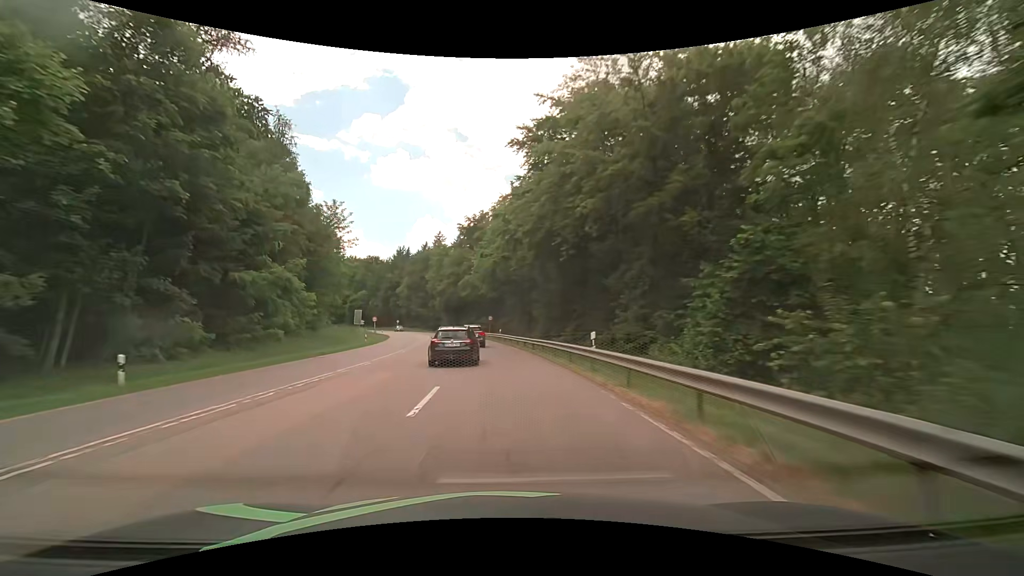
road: secondary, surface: asphalt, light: Day
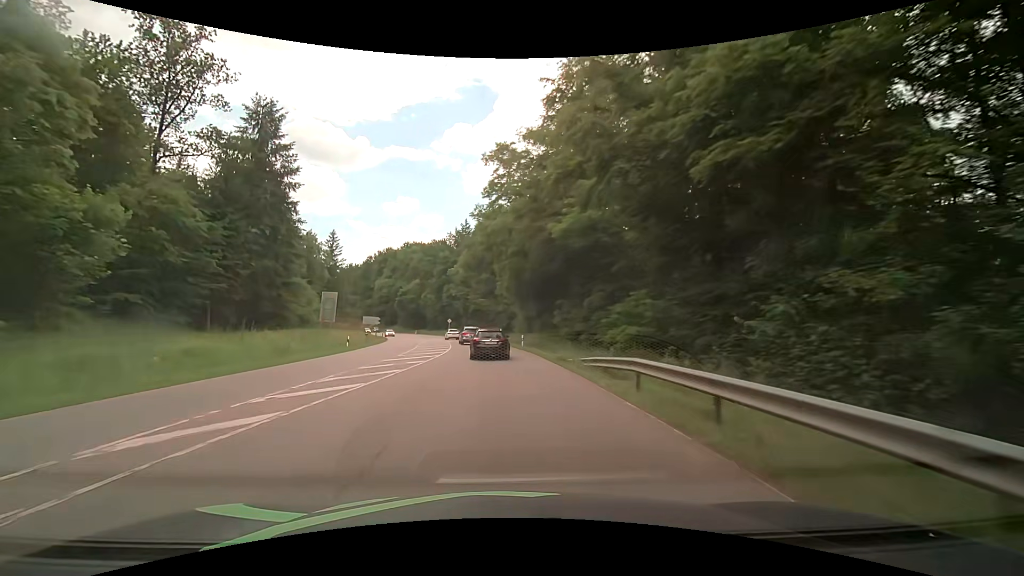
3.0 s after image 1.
(-6.1, +64.0) m; -10°
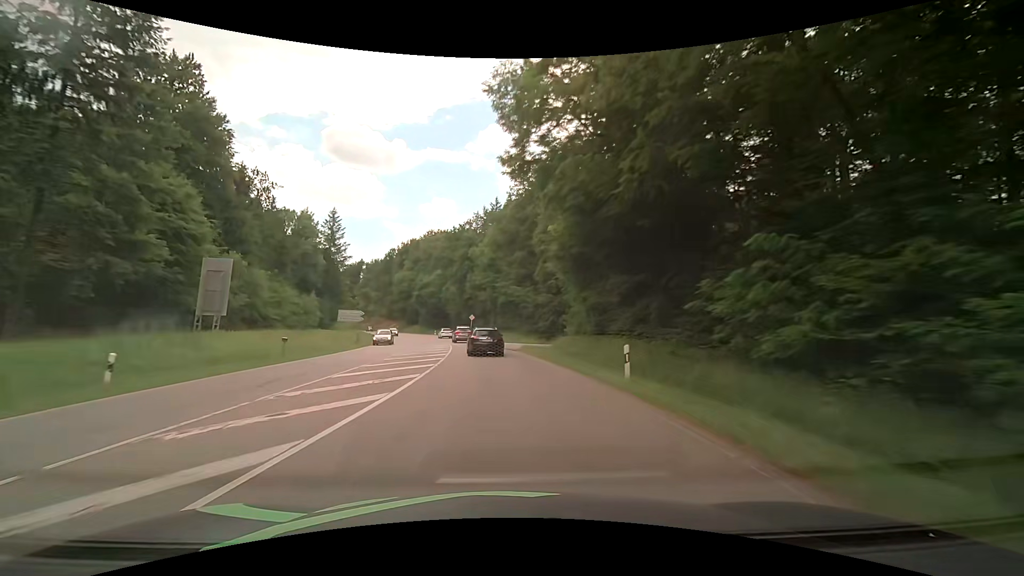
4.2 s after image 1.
(-1.0, +26.1) m; -4°
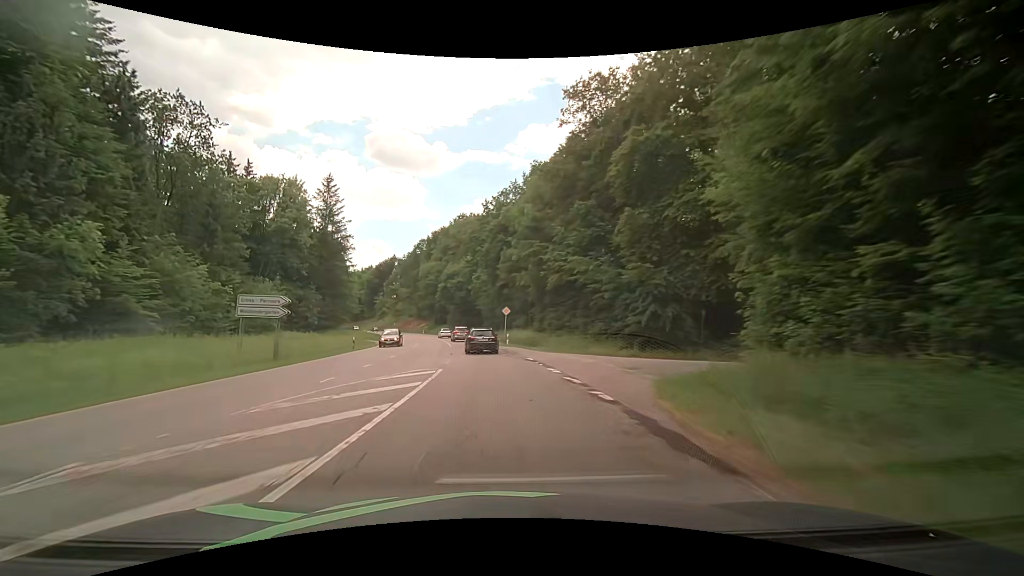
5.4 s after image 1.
(-1.1, +26.4) m; -5°
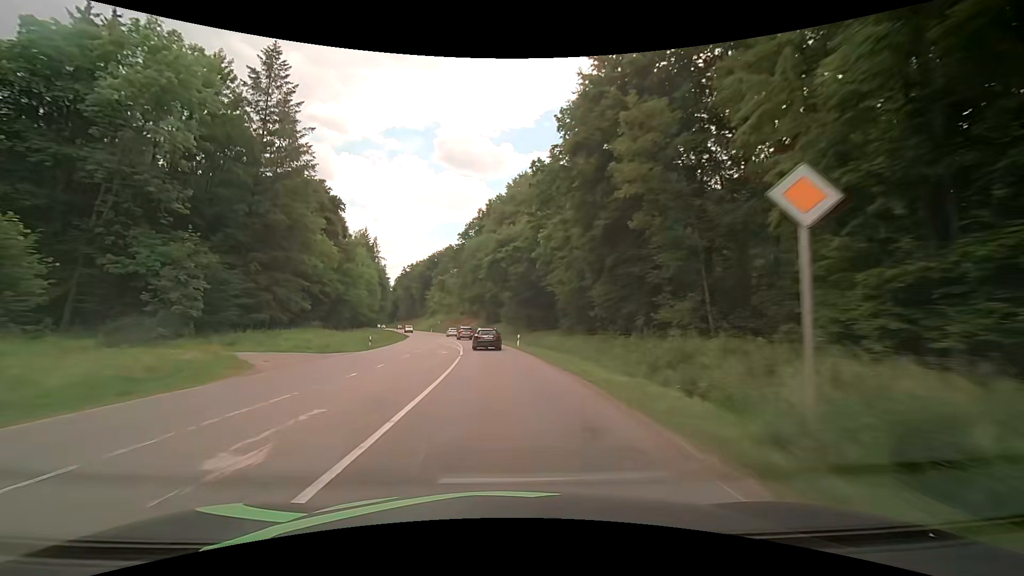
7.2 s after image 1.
(-2.9, +40.4) m; -8°
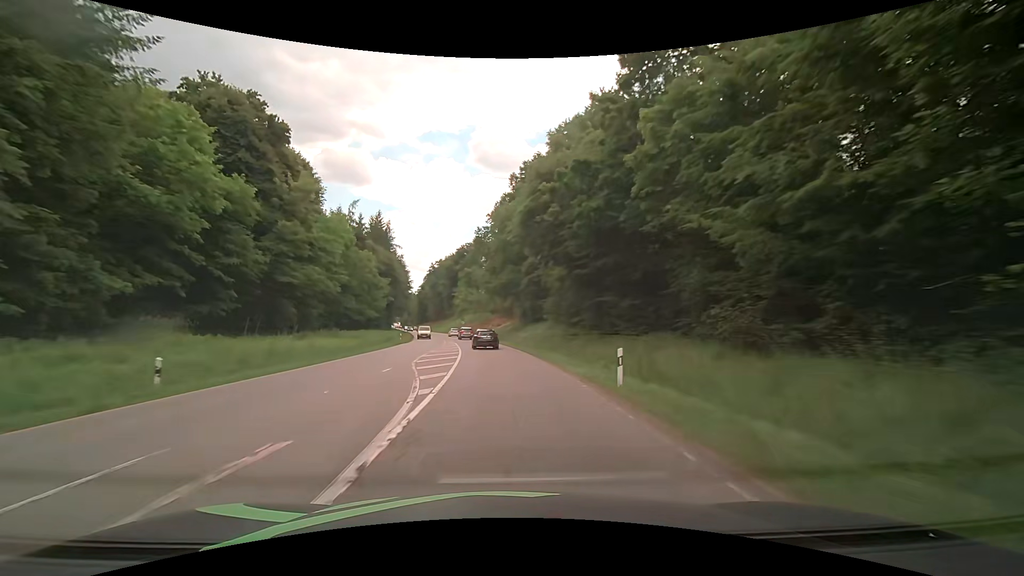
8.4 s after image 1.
(-0.9, +27.7) m; -4°
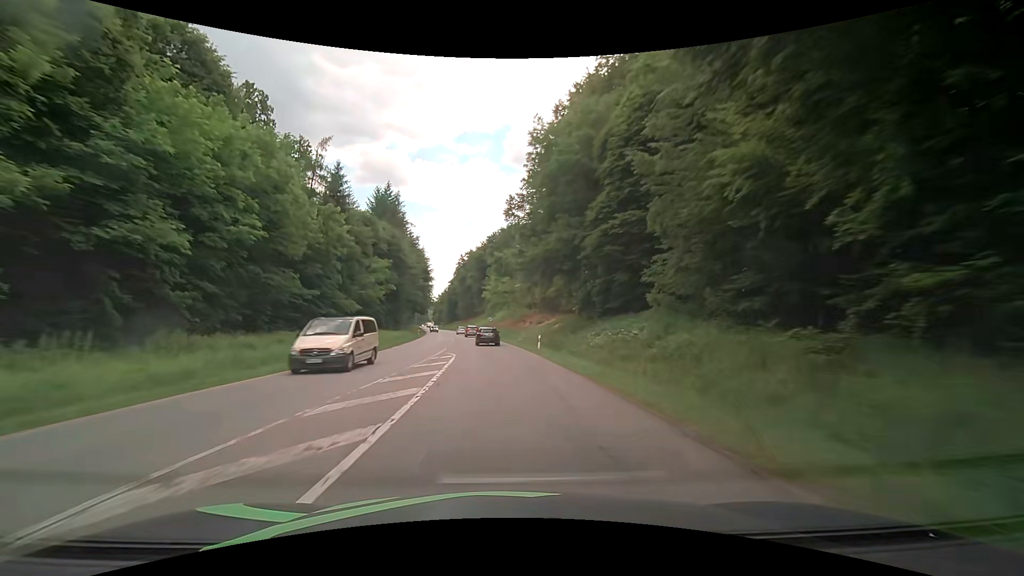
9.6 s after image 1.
(-0.8, +28.3) m; -4°
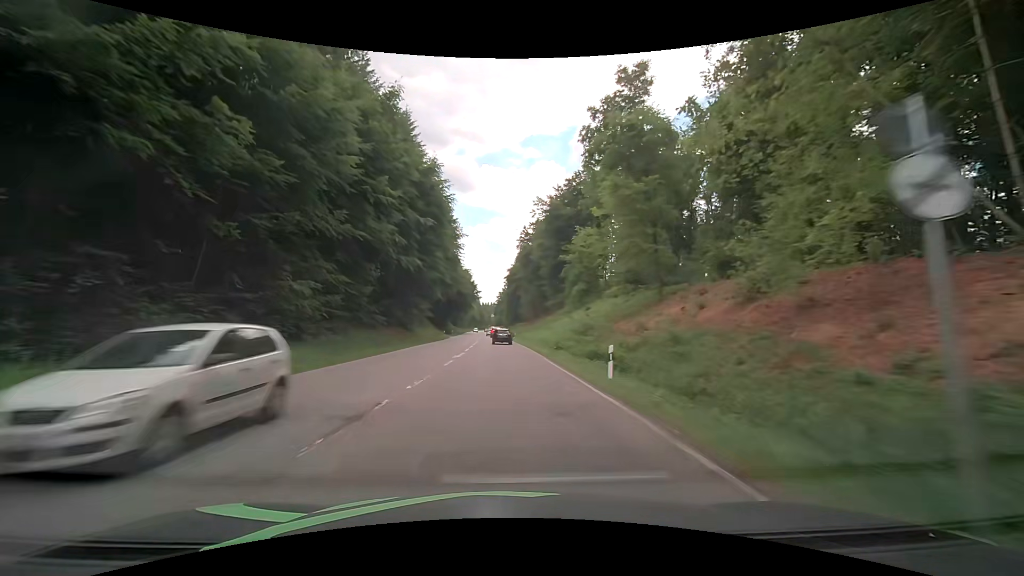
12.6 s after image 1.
(-5.4, +72.7) m; -8°
(0, +10) (0, +20) (0, +30) (-1, +40) (-1, +50) (-1, +60) (-2, +70) (-2, +80) (-3, +90) (-3, +100) m
